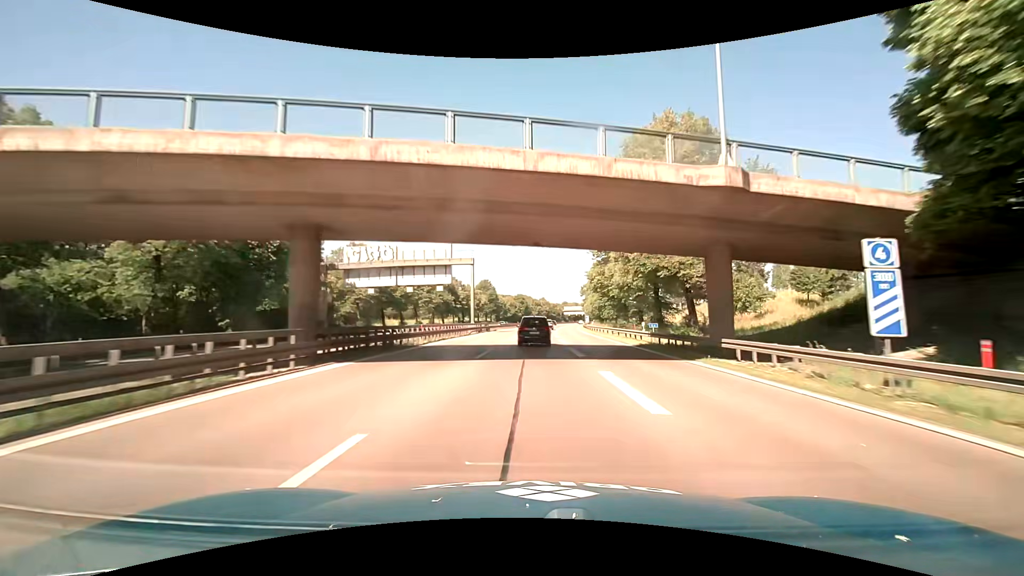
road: motorway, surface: asphalt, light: Day
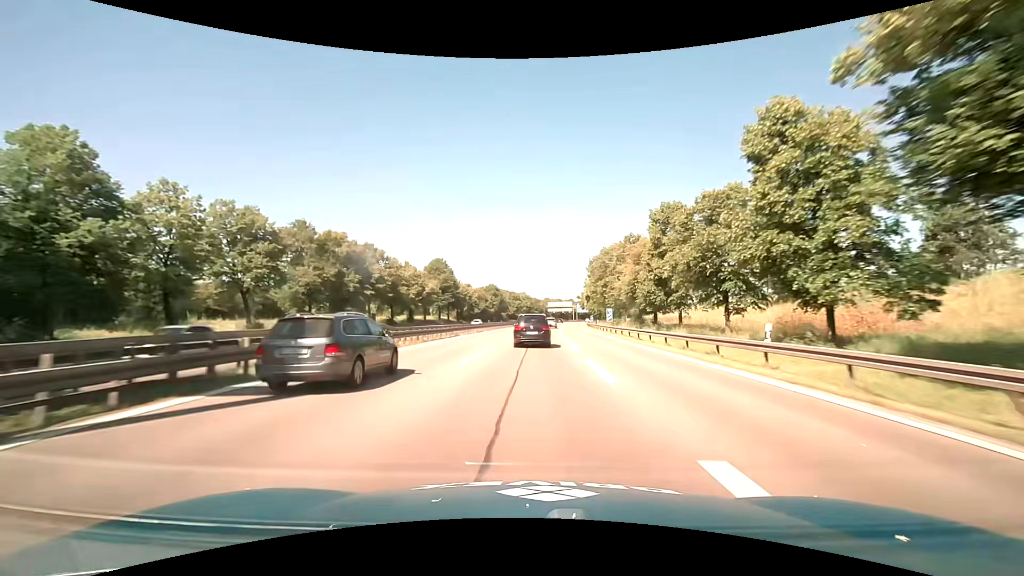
(+1.7, +56.8) m; +3°
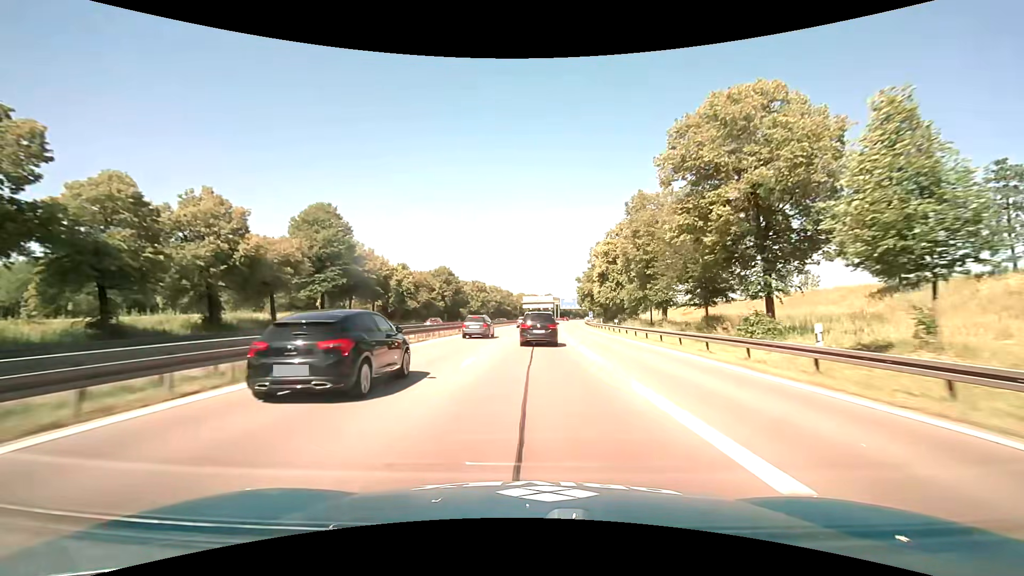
(+1.0, +54.7) m; +3°
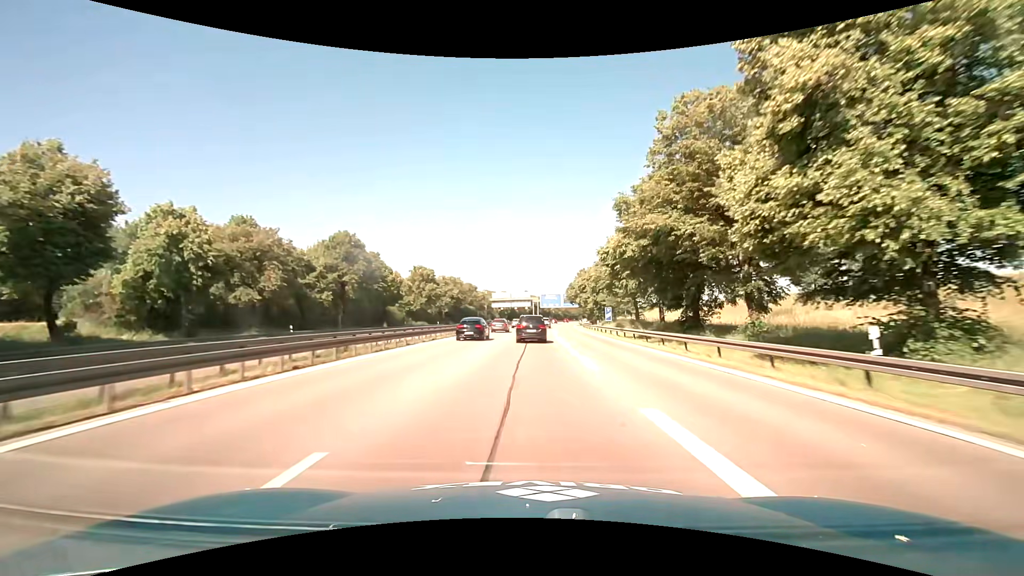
(+1.5, +50.8) m; +3°
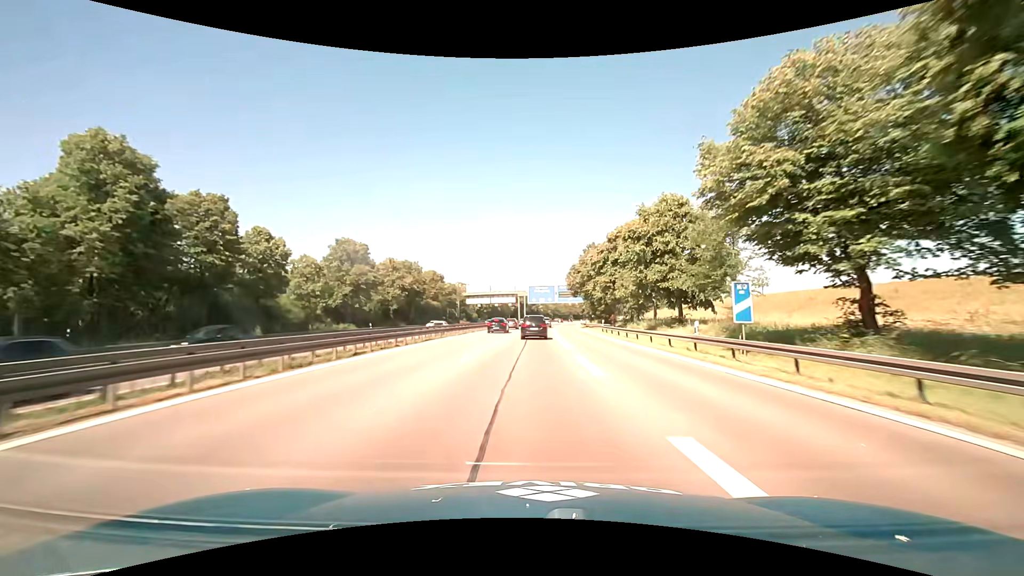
(+0.3, +37.8) m; +1°
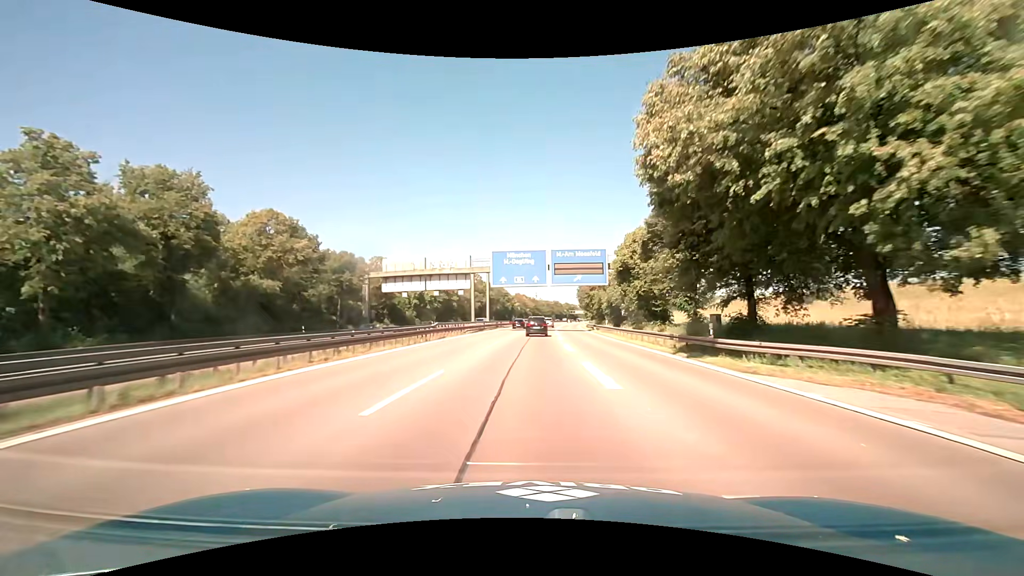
(+1.4, +62.1) m; +3°
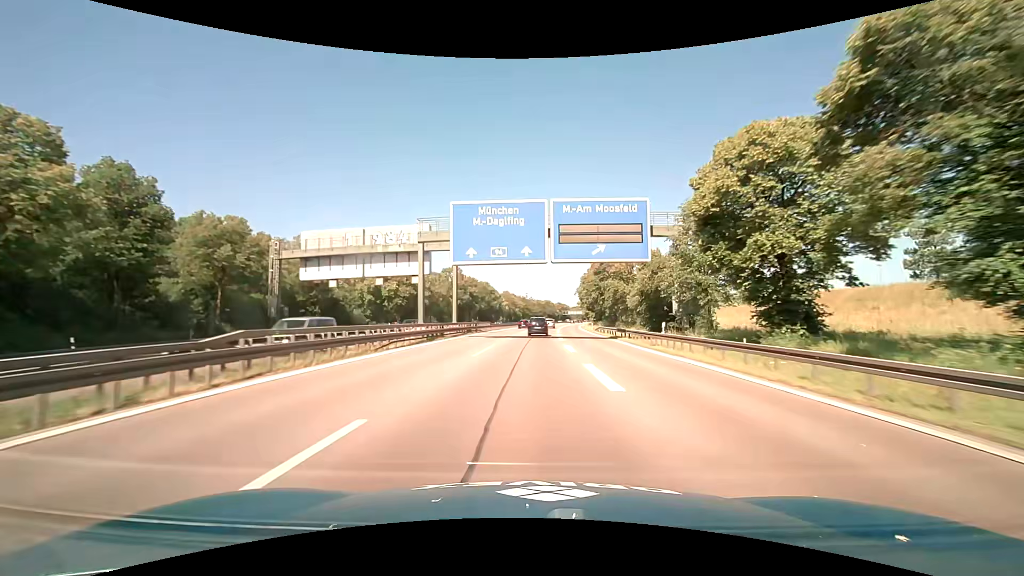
(+0.2, +24.4) m; +1°
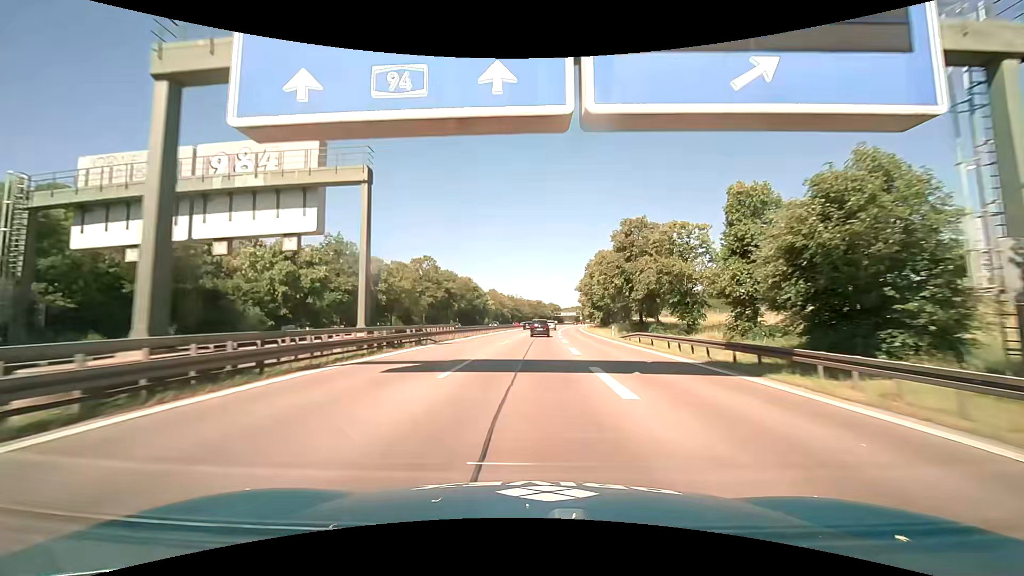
(+0.3, +24.9) m; +1°
(0, +10) (0, +20) (0, +30) (0, +40) (+1, +50) (+1, +60) (+2, +70) (+2, +80) (+3, +90) (+4, +100) m
